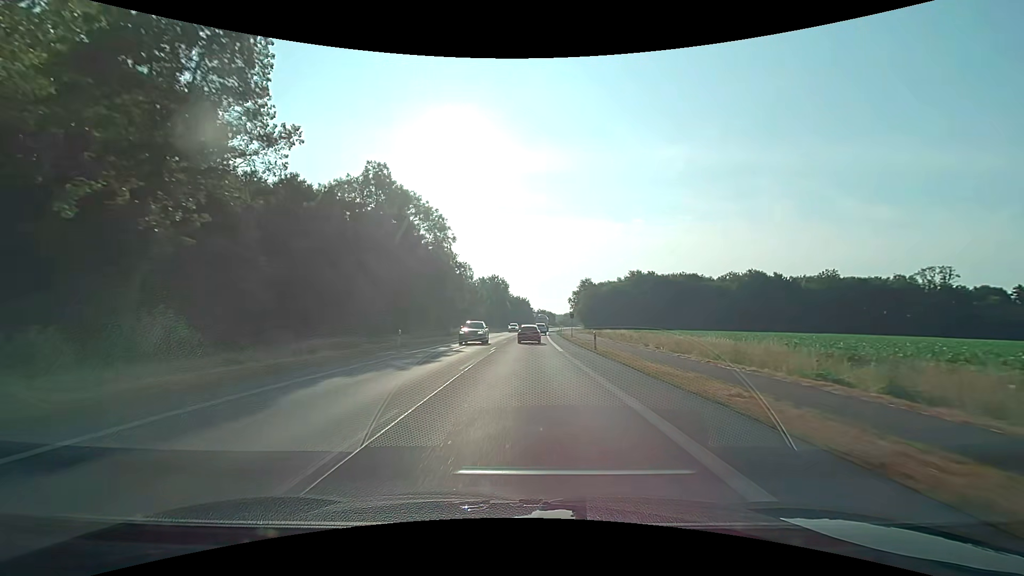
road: primary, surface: asphalt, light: Day
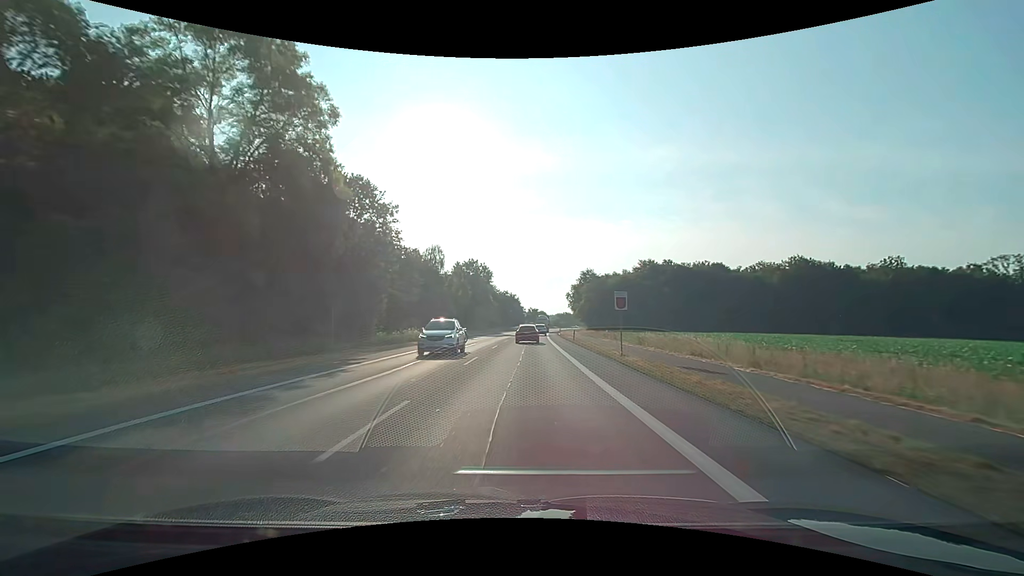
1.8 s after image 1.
(+0.4, +34.5) m; +1°
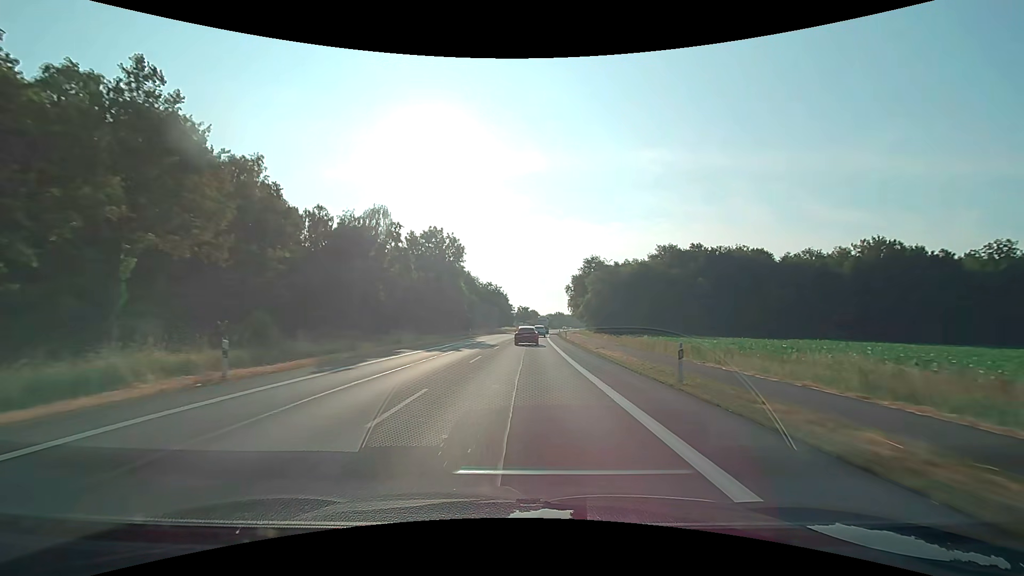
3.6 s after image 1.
(+0.2, +34.4) m; +1°
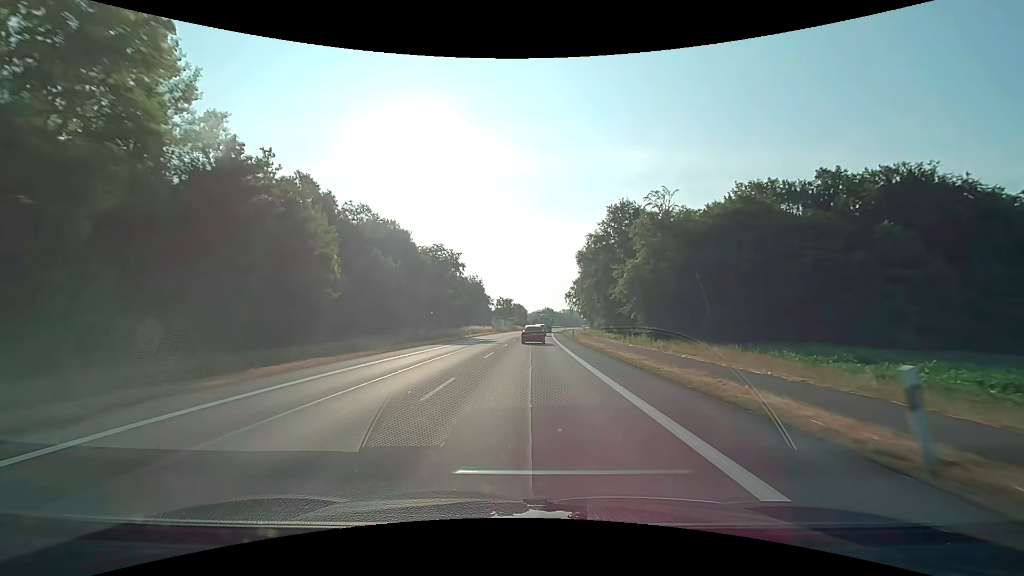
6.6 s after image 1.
(+0.9, +57.9) m; +2°
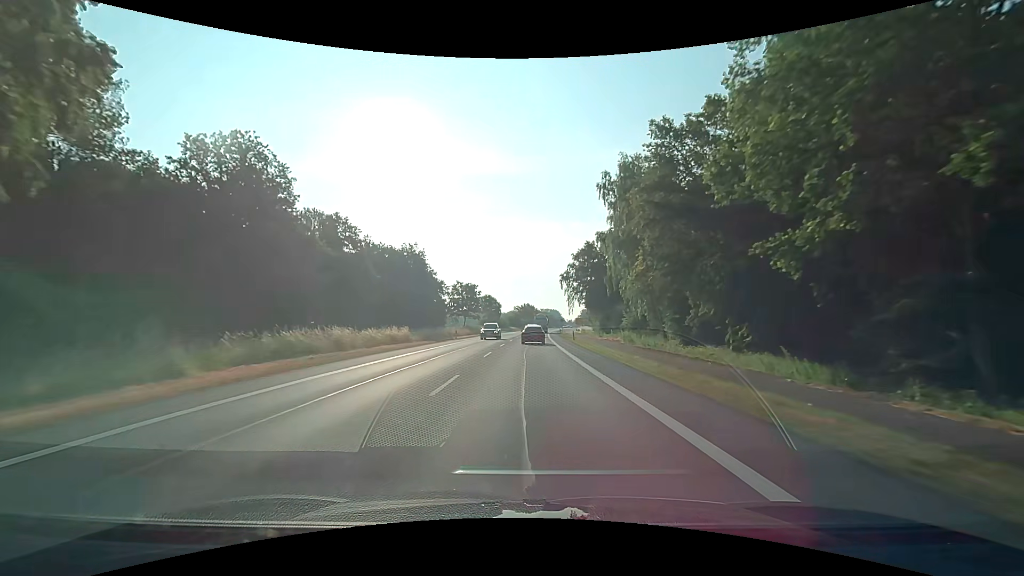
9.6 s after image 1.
(+1.5, +59.4) m; +3°
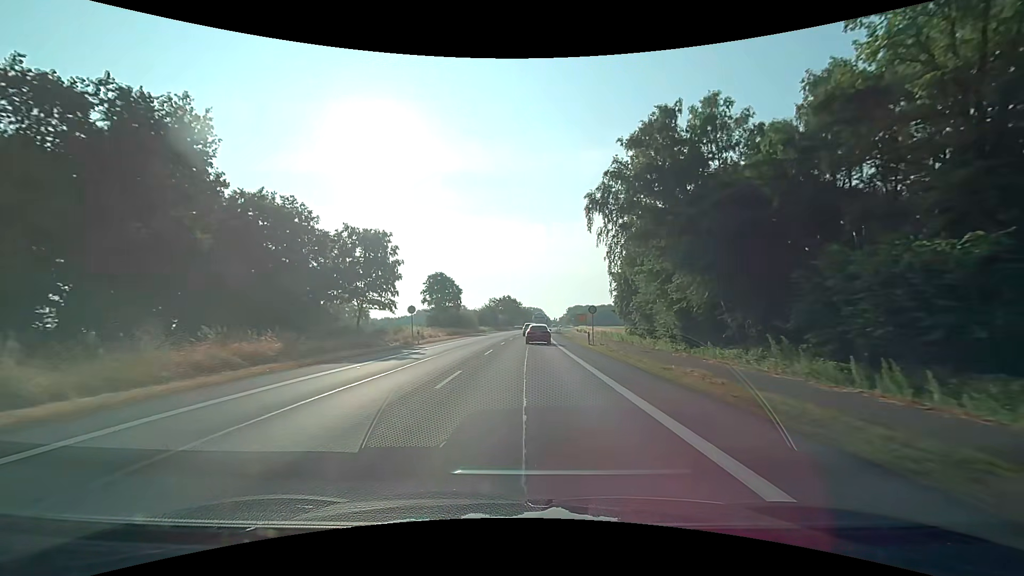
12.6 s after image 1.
(+0.9, +59.1) m; +2°
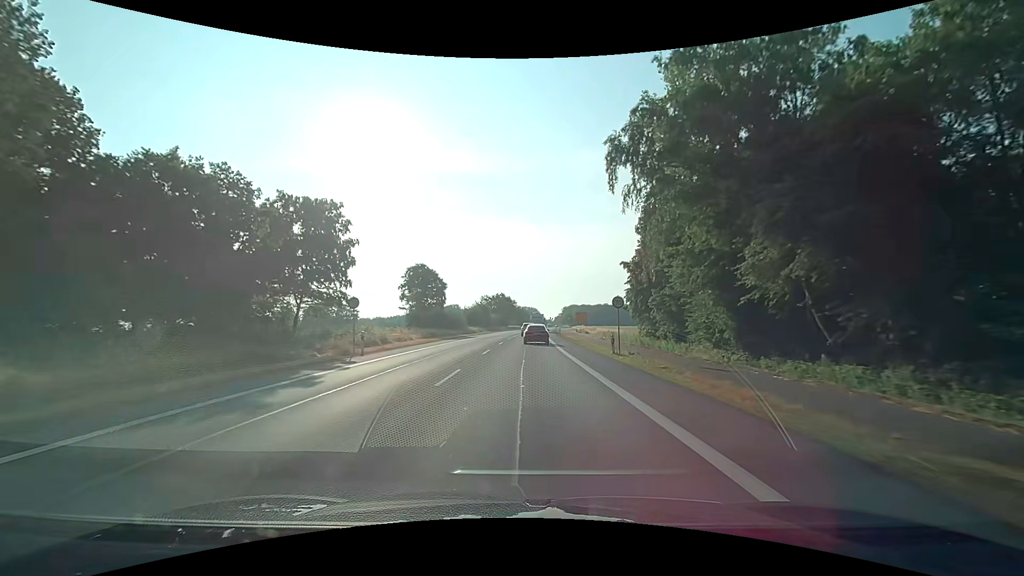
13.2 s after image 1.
(+0.1, +11.5) m; +1°
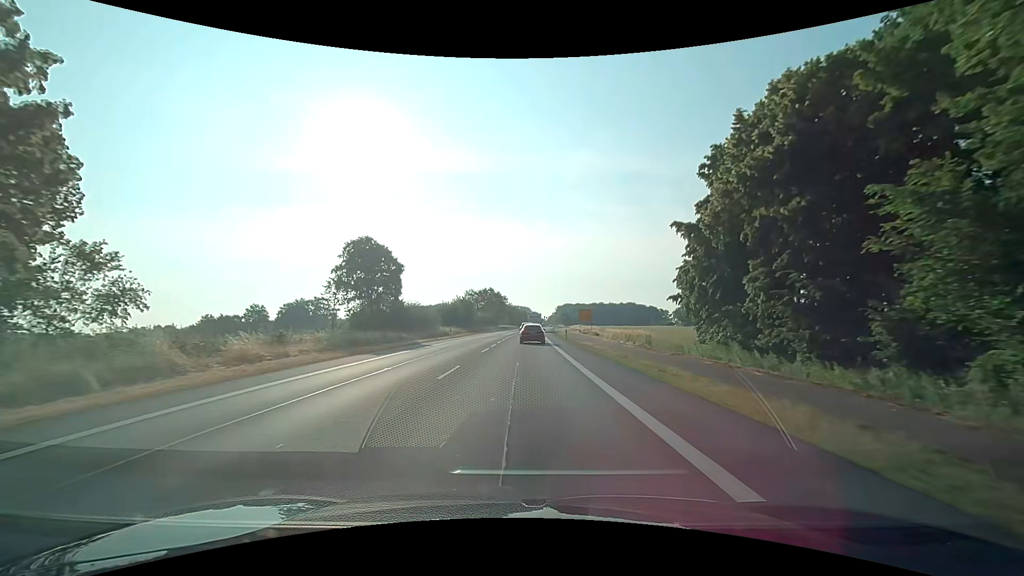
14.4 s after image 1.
(+0.2, +22.6) m; +1°
(0, +10) (0, +20) (0, +30) (0, +40) (+1, +50) (+1, +60) (+1, +70) (+1, +80) (+2, +90) (+2, +100) m
